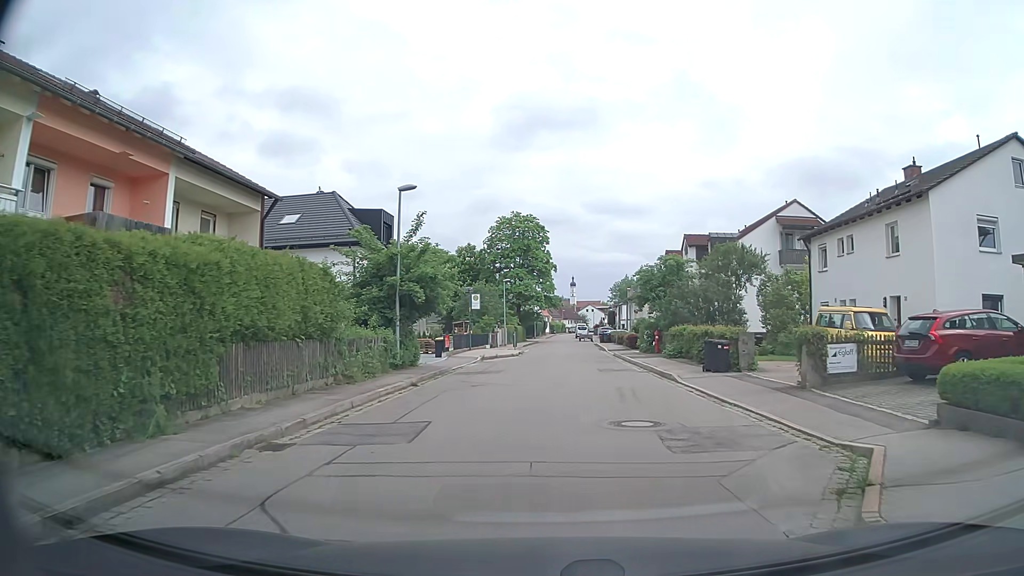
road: tertiary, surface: asphalt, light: Day
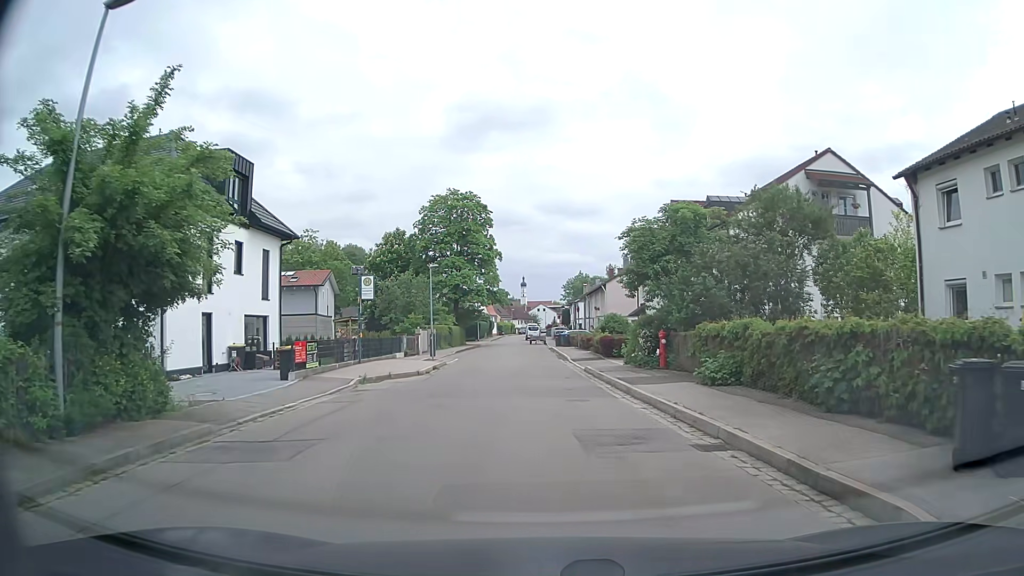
(+0.5, +14.9) m; +3°
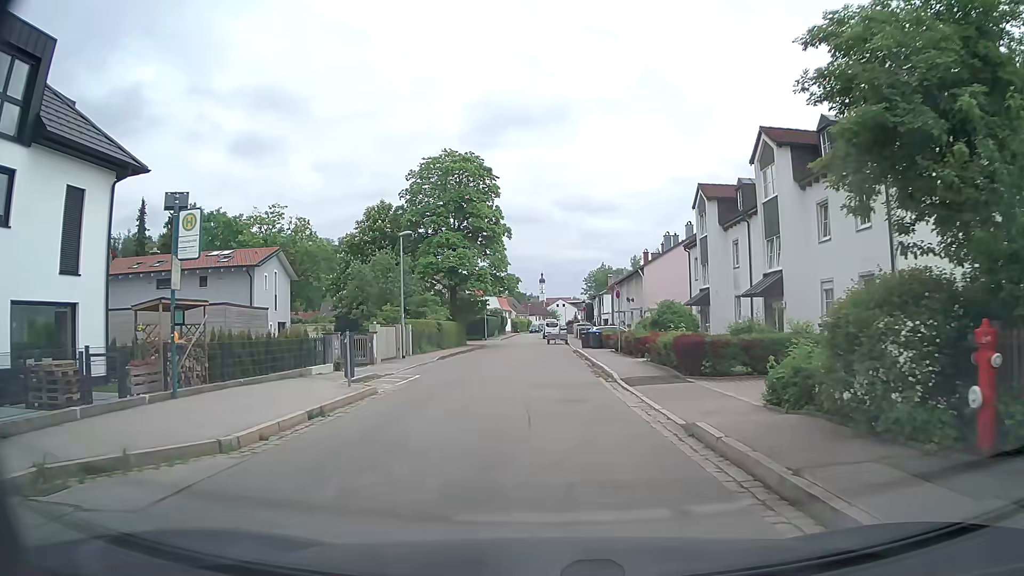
(0.0, +15.1) m; -1°
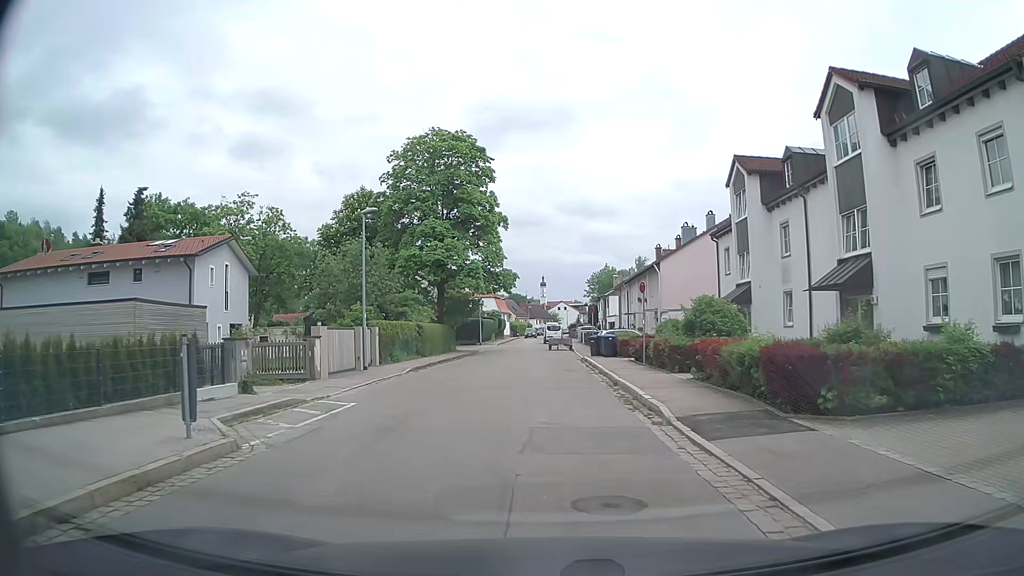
(0.0, +7.2) m; -1°
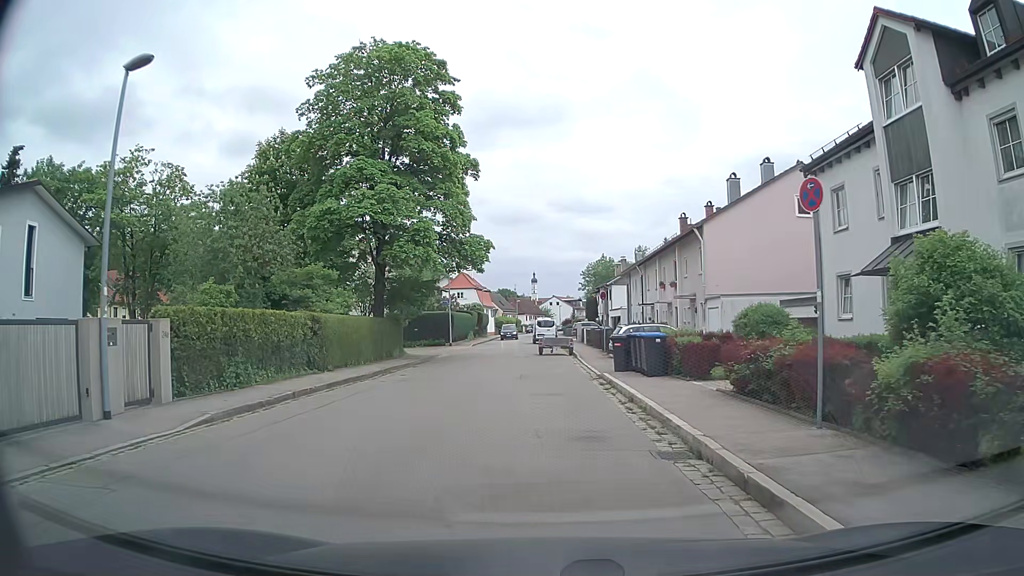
(+0.4, +15.6) m; +1°
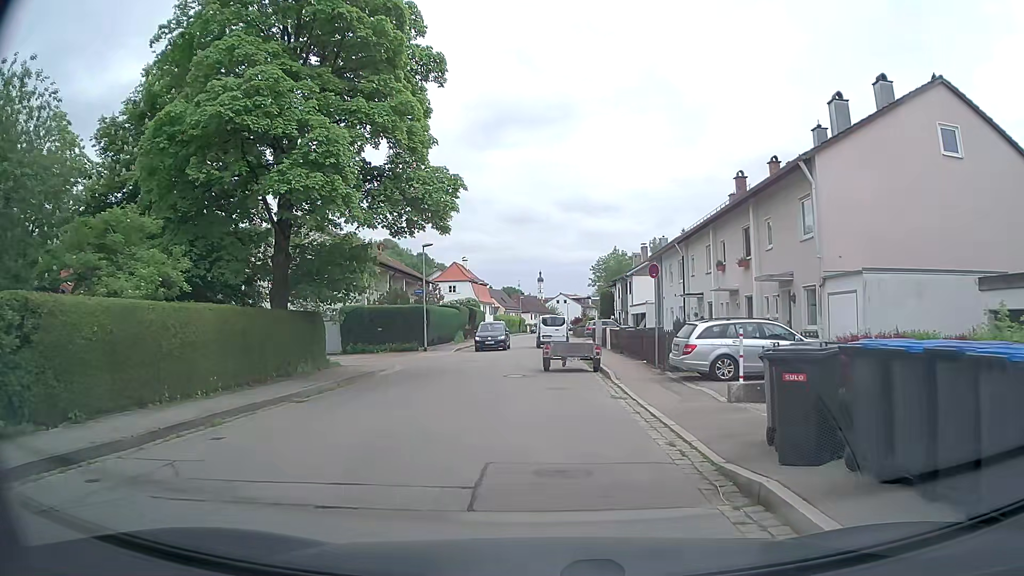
(0.0, +13.3) m; 0°
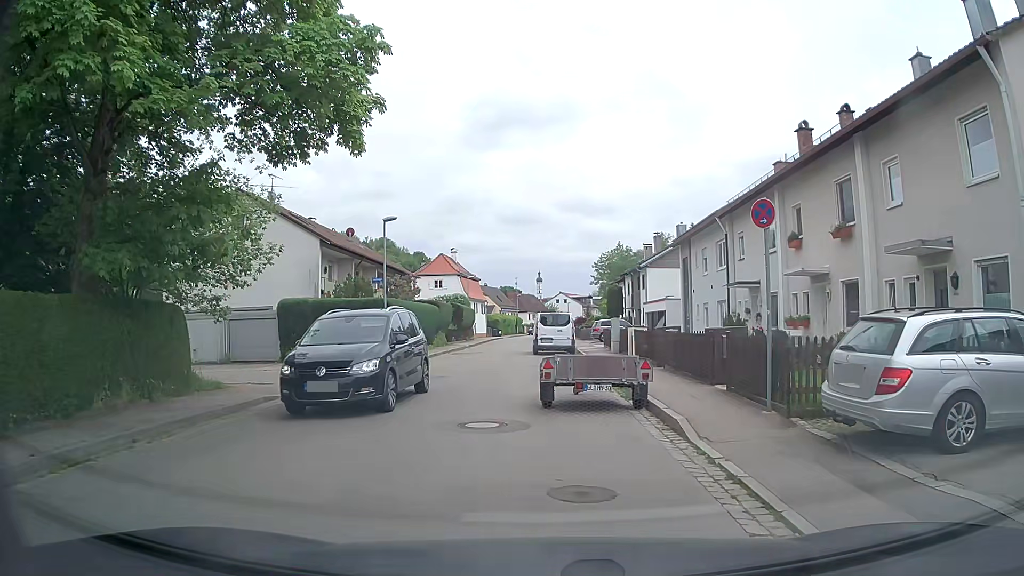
(0.0, +9.3) m; 0°
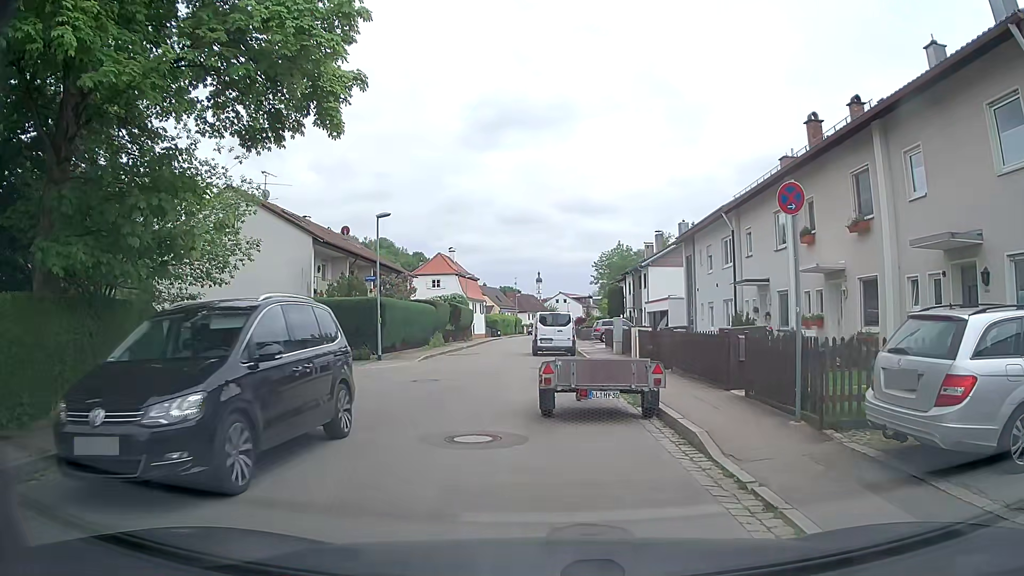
(0.0, +1.1) m; -1°
(-2, +10) (-2, +20) (-2, +30) (-2, +40) (-1, +50) (-1, +60) (-1, +70) (-1, +80) (+1, +90) (+4, +99) m
